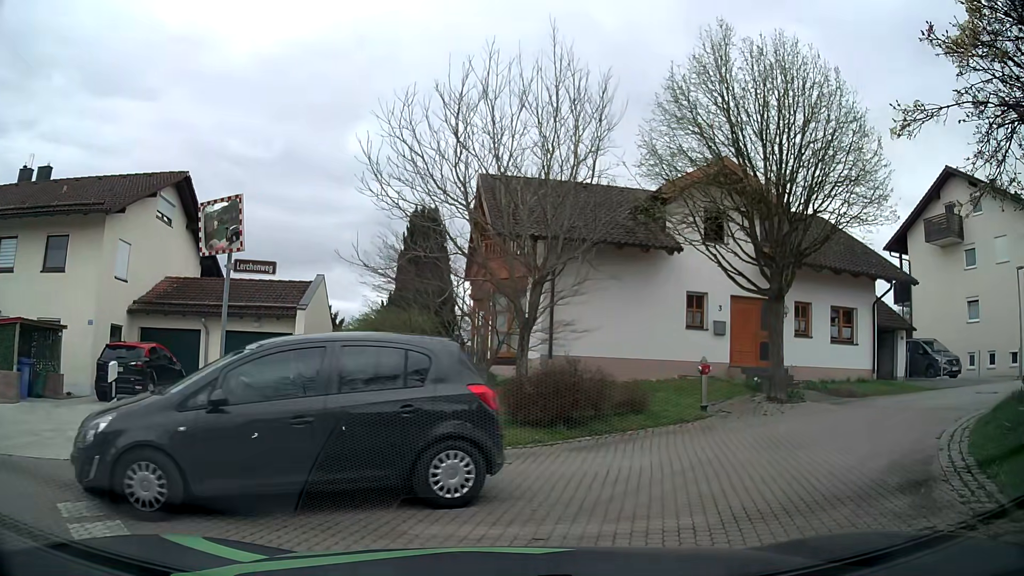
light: Day
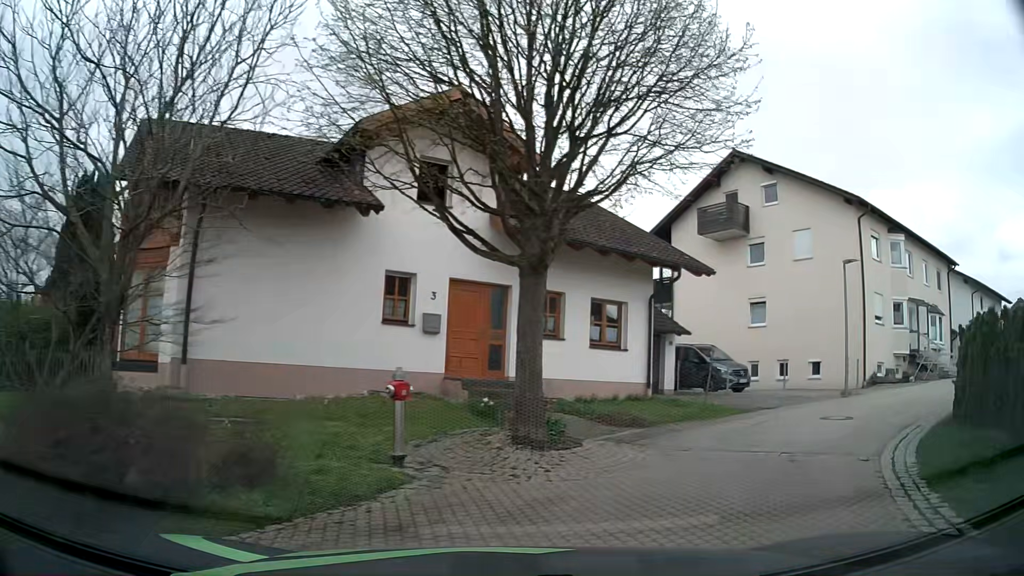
(+1.4, +6.2) m; +27°
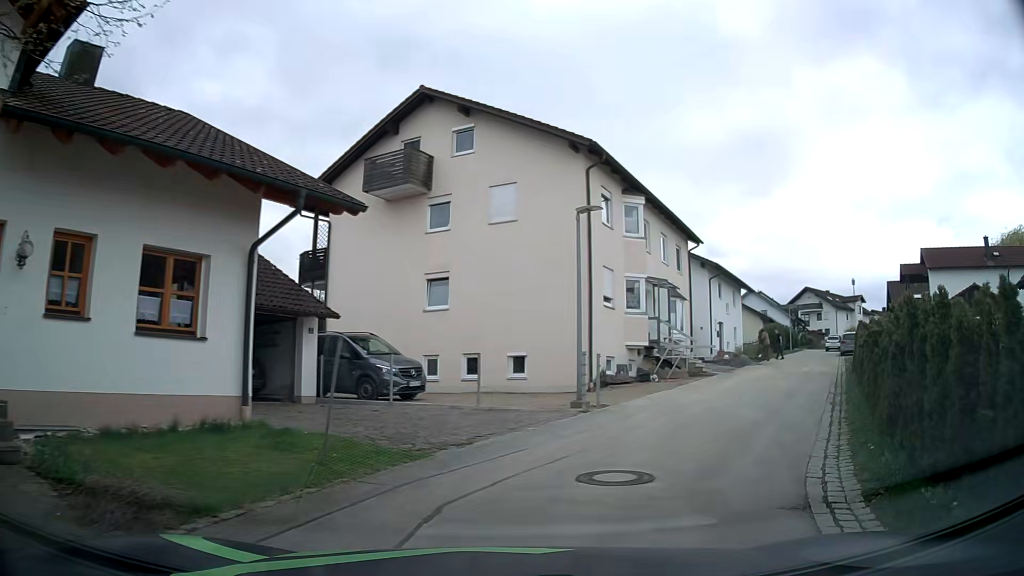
(+2.0, +7.5) m; +28°
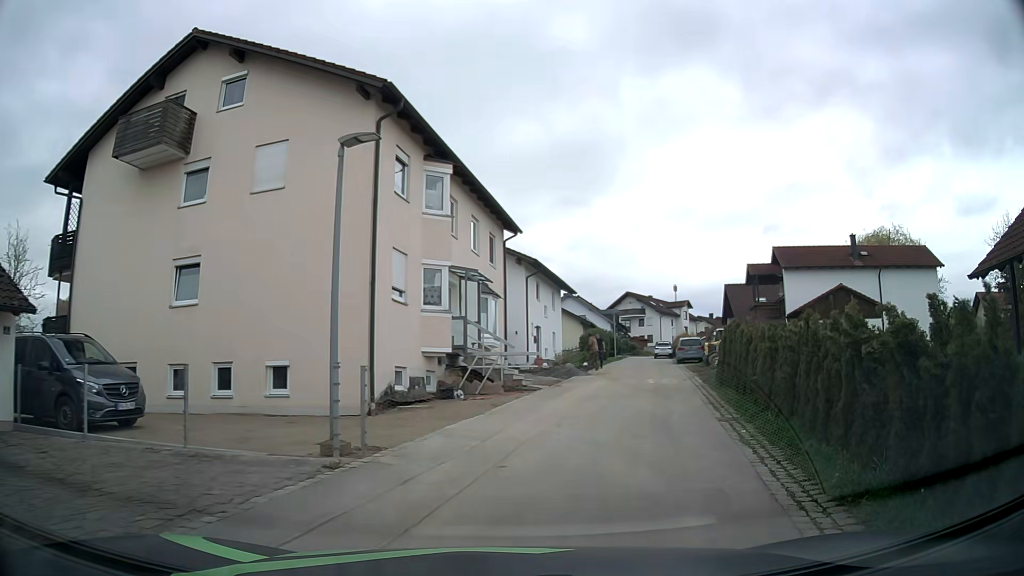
(+0.7, +5.5) m; +17°
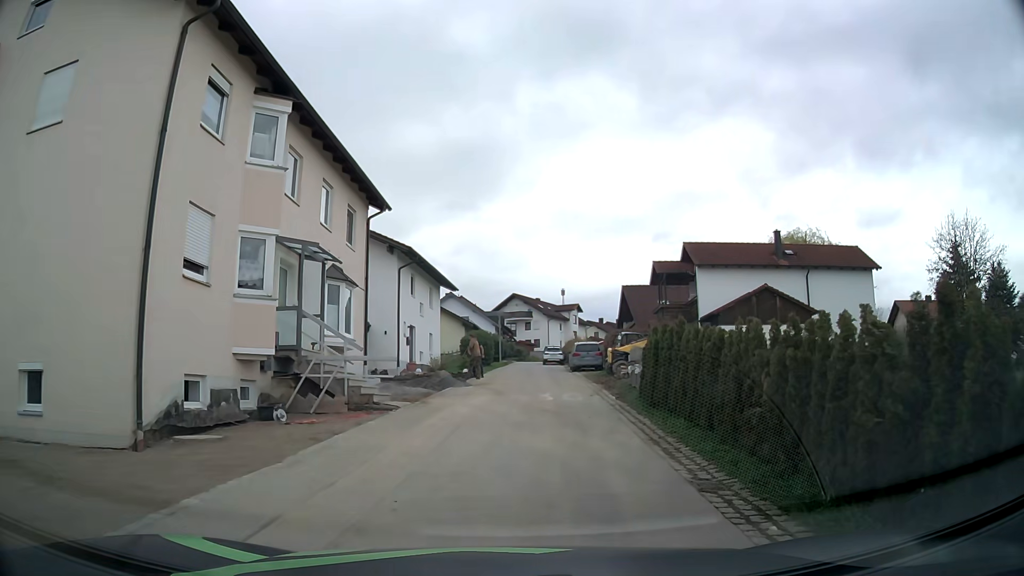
(+0.4, +5.7) m; +9°
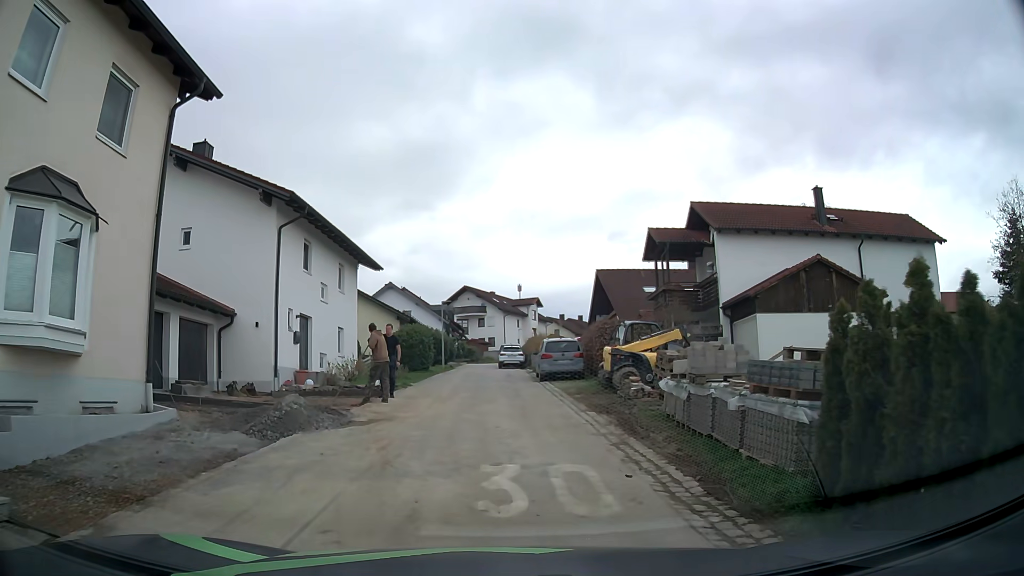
(+0.4, +12.1) m; +3°
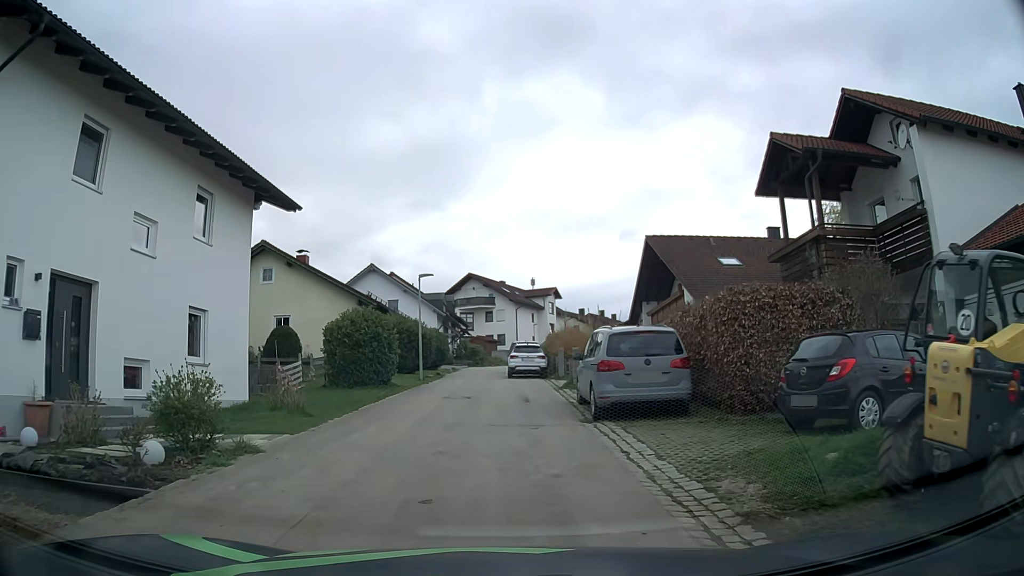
(0.0, +15.0) m; -1°
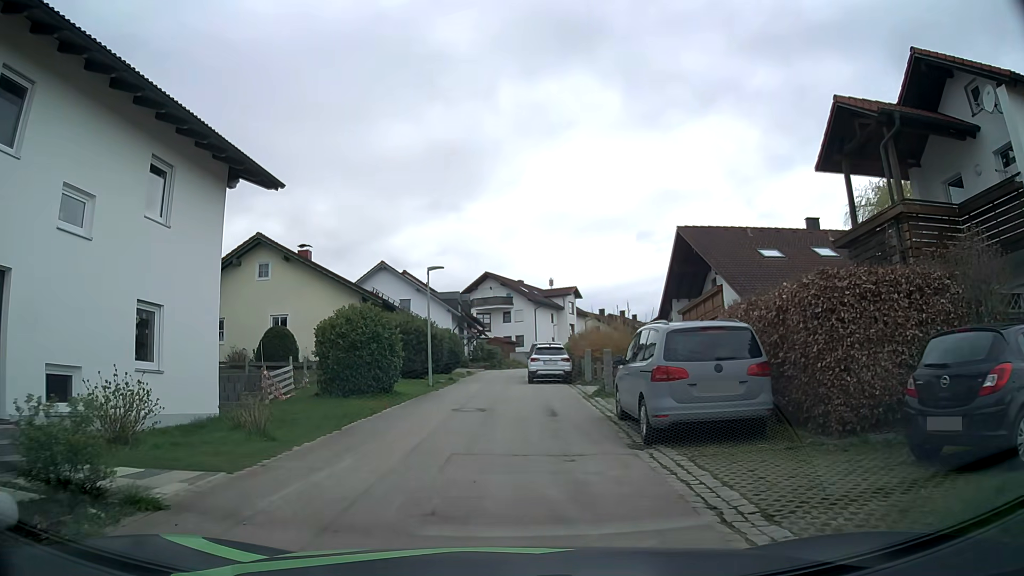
(0.0, +3.1) m; -2°
(0, +10) (-1, +20) (-1, +30) (0, +40) (+1, +50) (+3, +60) (+6, +69) (+11, +78) (+17, +86) (+22, +94) m
